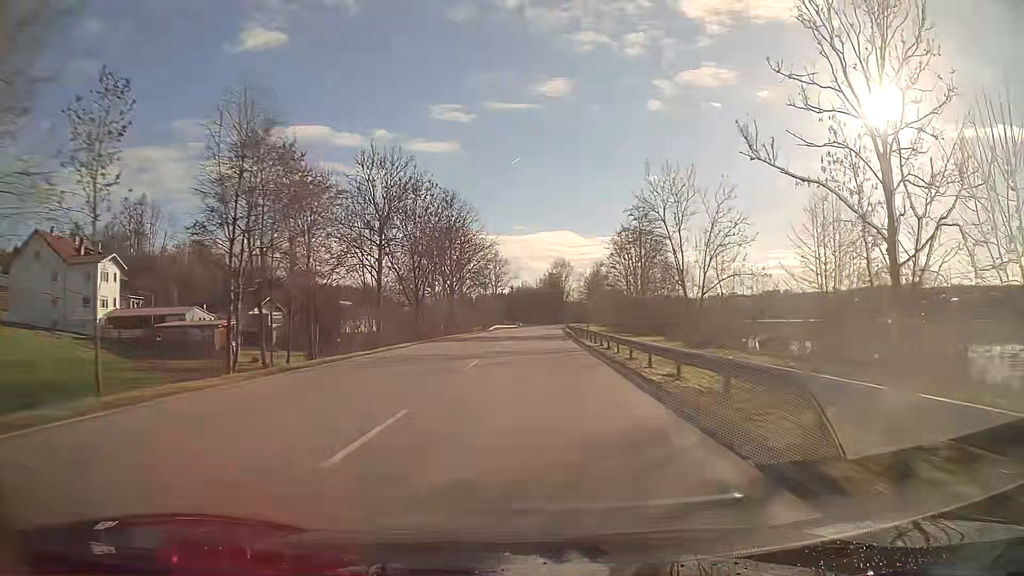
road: primary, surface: asphalt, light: Day
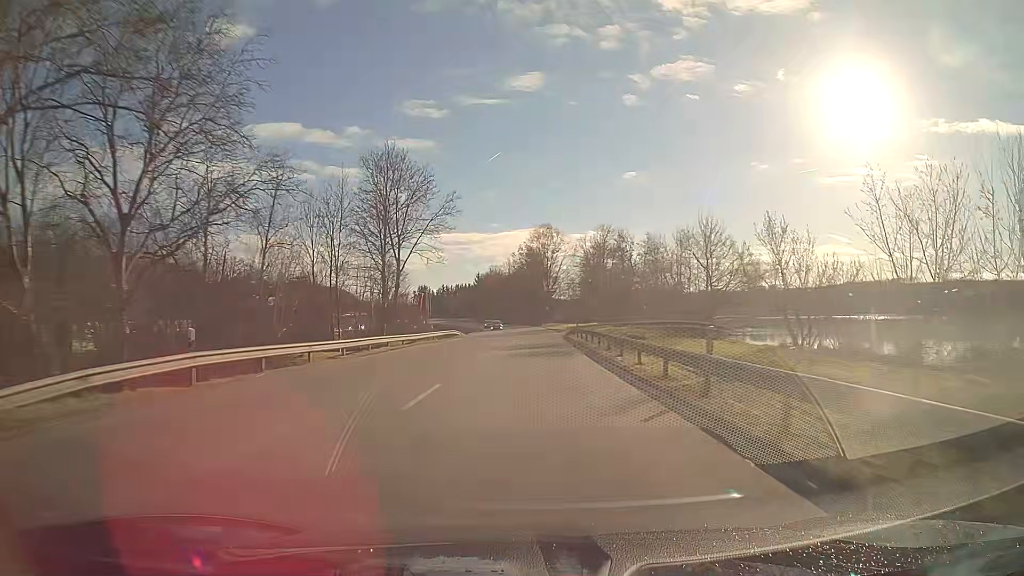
(+1.4, +79.7) m; +2°
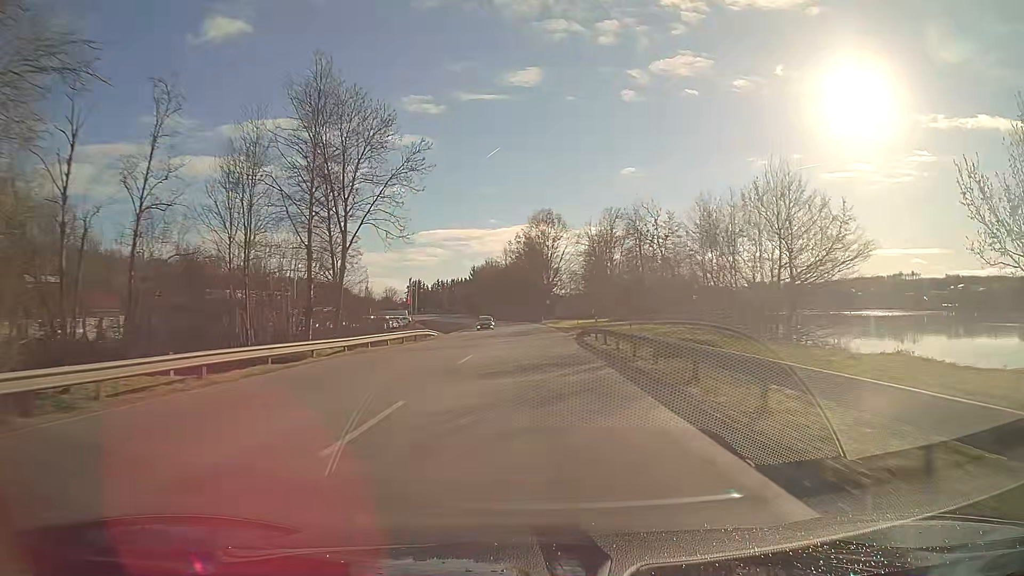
(0.0, +15.3) m; 0°
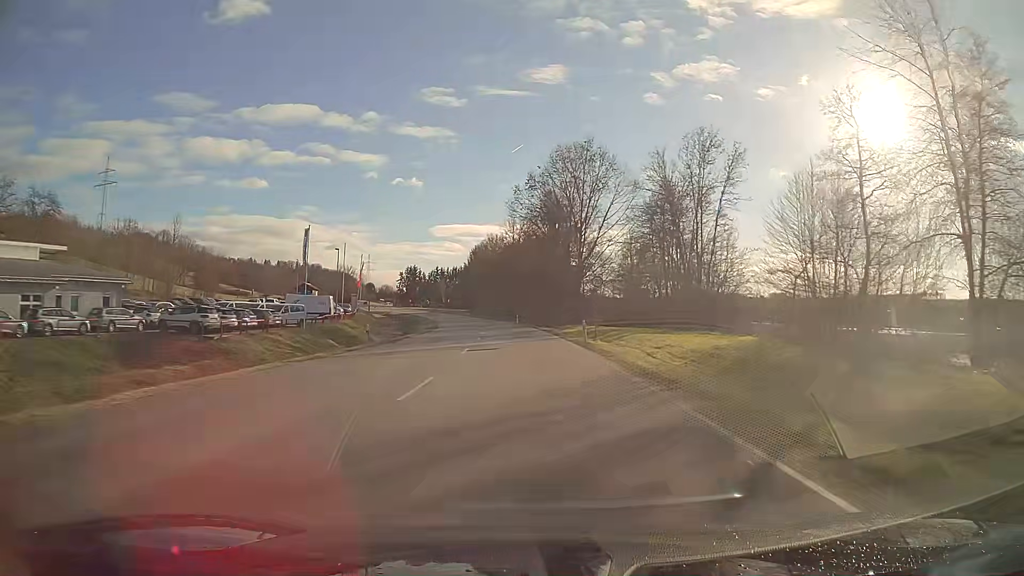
(-0.6, +55.3) m; -1°
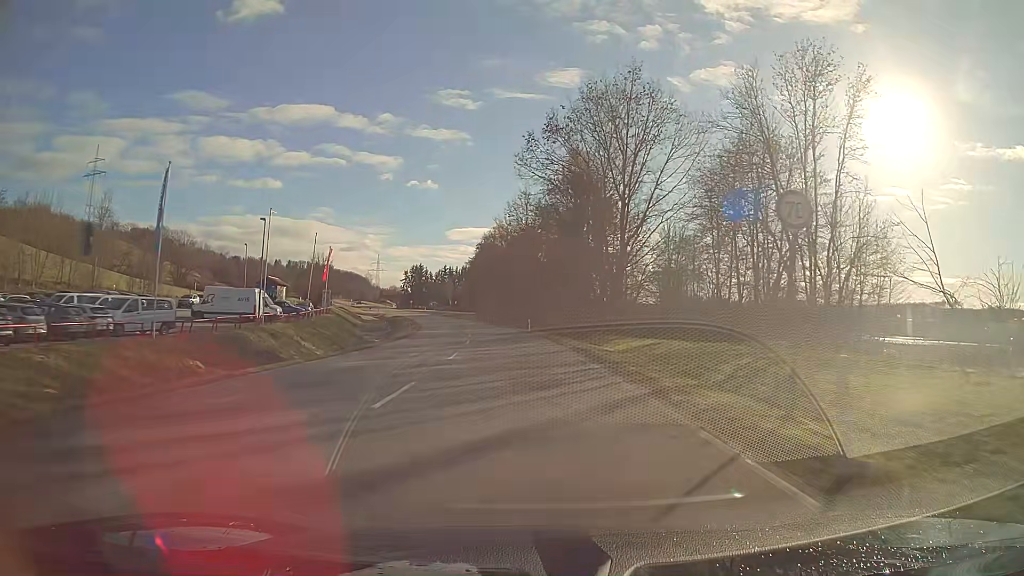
(-0.3, +24.2) m; -2°
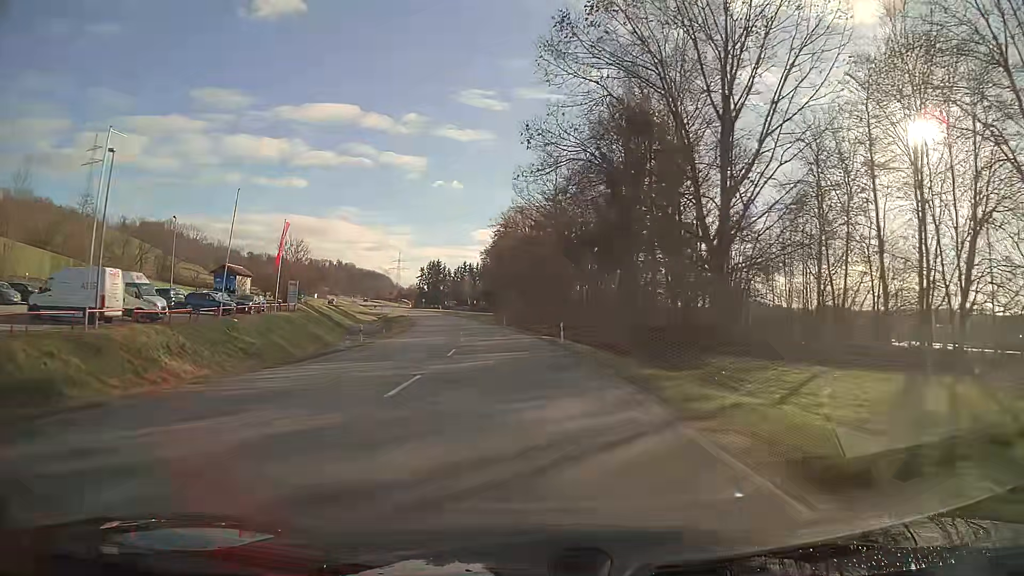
(-0.4, +22.4) m; -2°
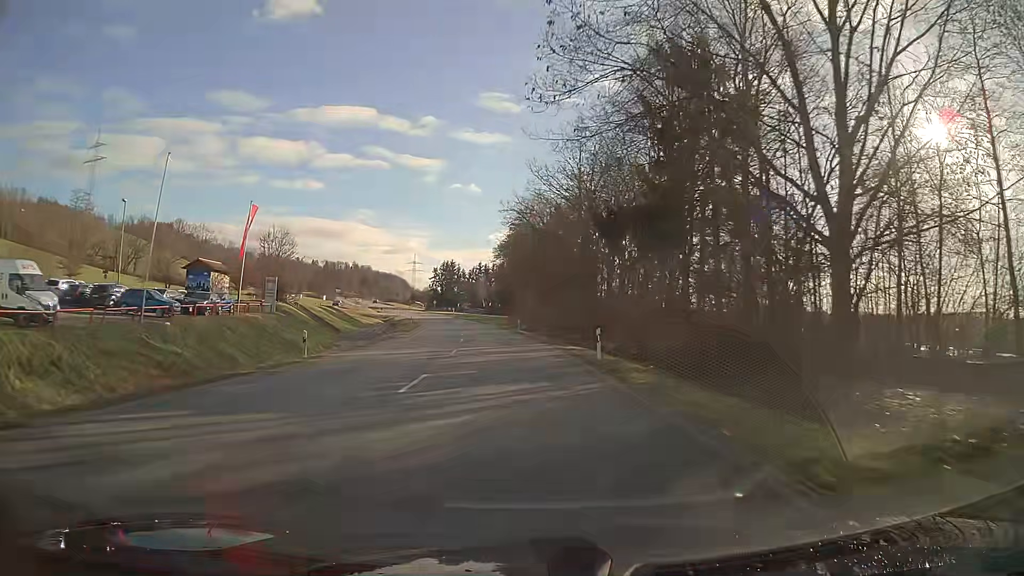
(-0.1, +11.0) m; -1°
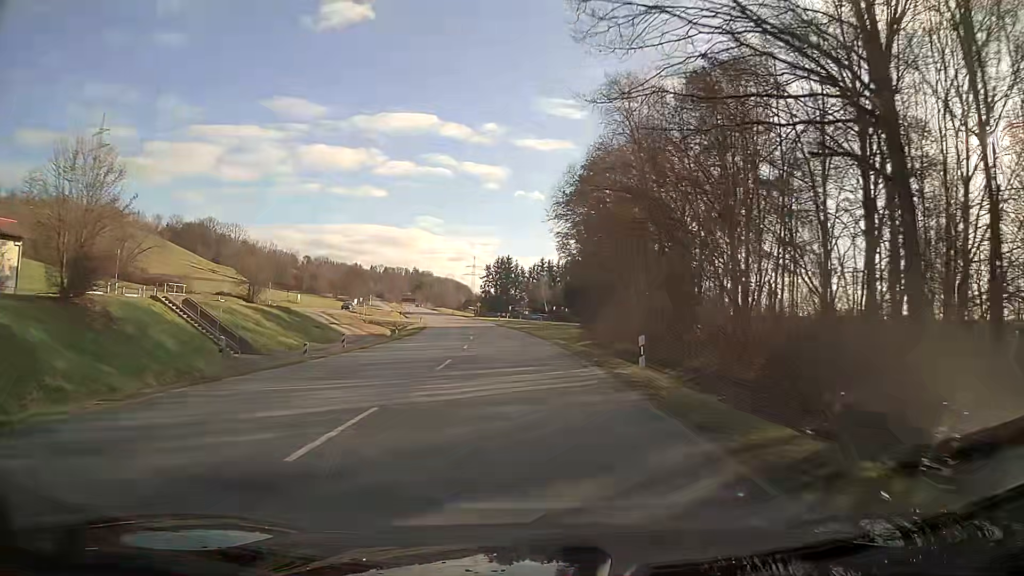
(-2.0, +42.2) m; -6°
(0, +10) (0, +20) (-1, +30) (-1, +40) (-2, +50) (-3, +60) (-4, +70) (-5, +80) (-7, +90) (-9, +99) m
